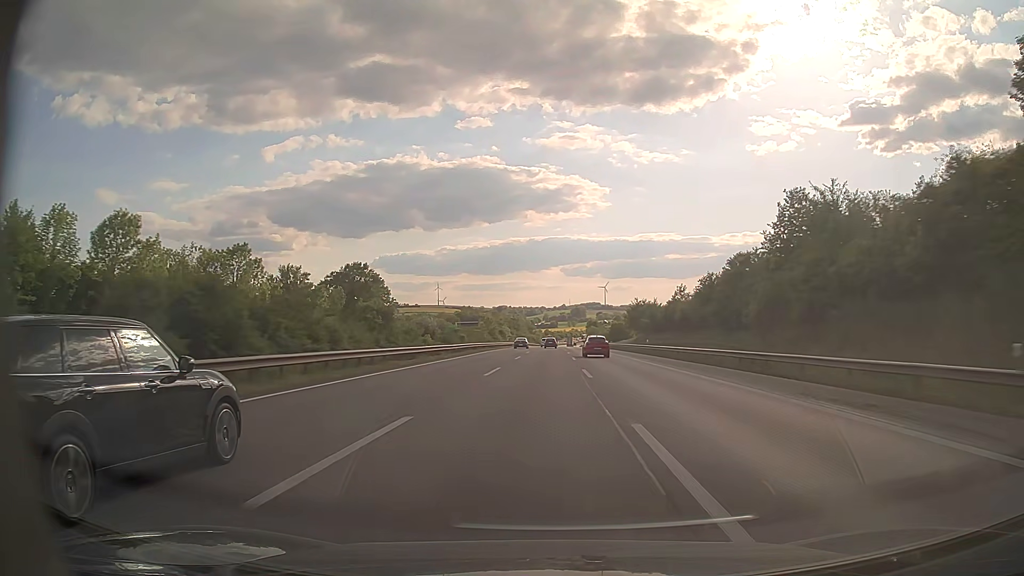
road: motorway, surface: asphalt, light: Day
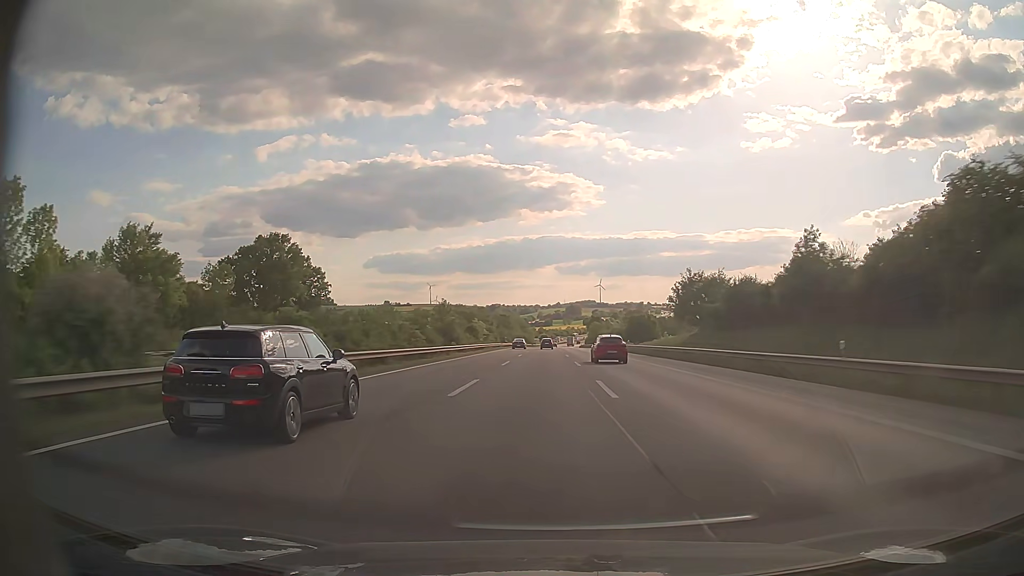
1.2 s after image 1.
(+0.3, +43.6) m; +1°
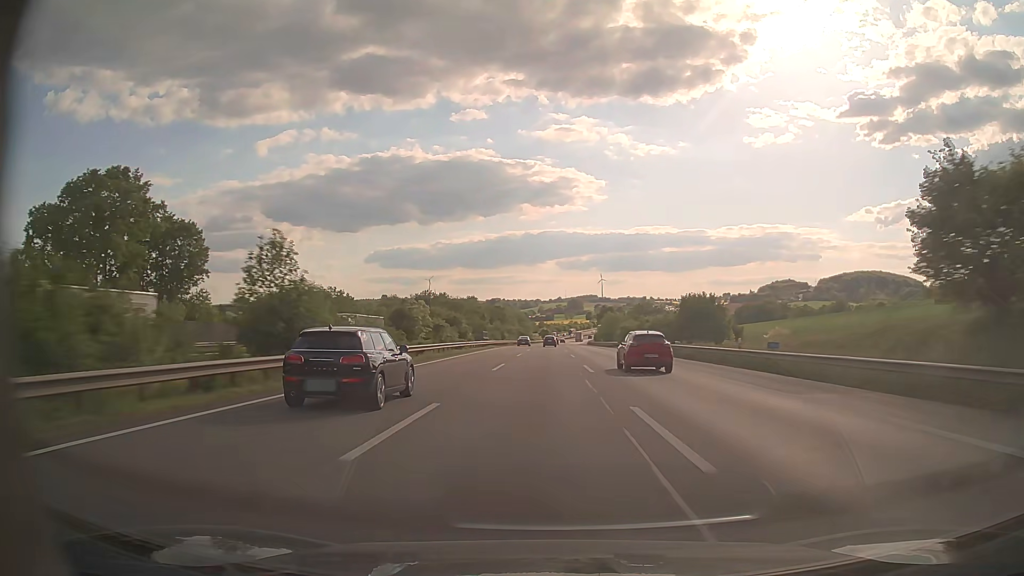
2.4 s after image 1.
(-0.1, +44.0) m; 0°
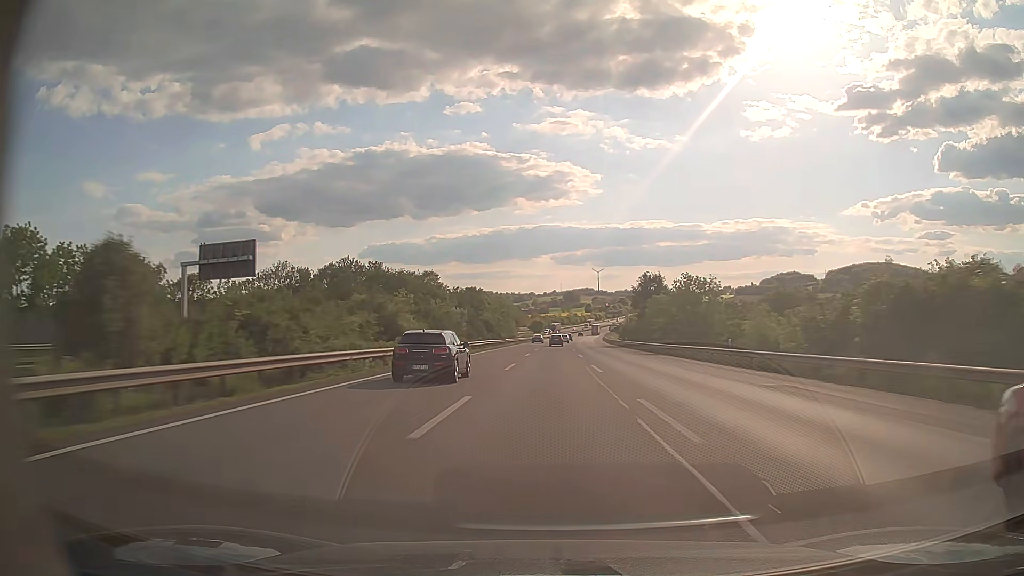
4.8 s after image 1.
(0.0, +89.0) m; 0°
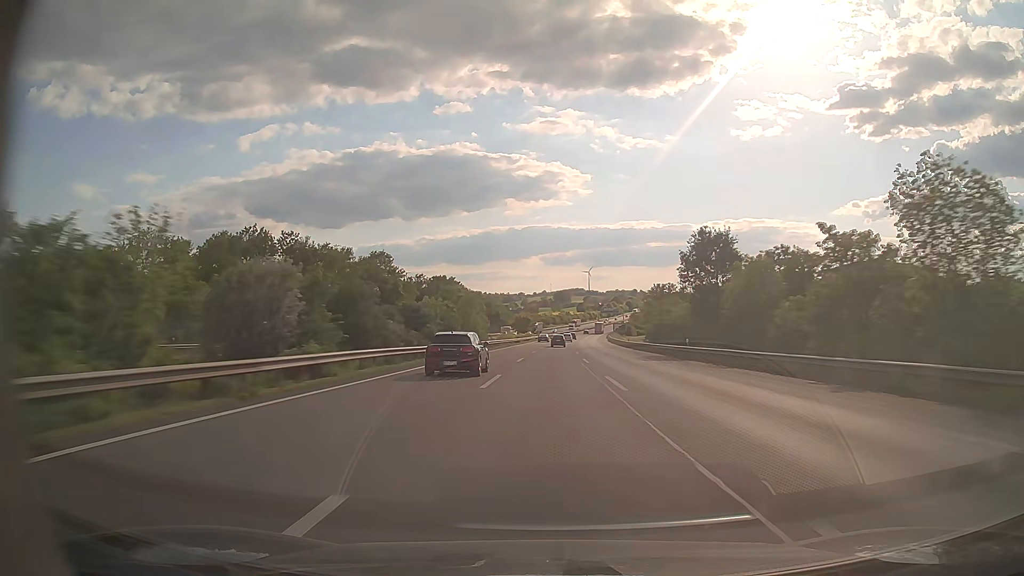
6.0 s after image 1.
(+0.3, +44.9) m; +1°
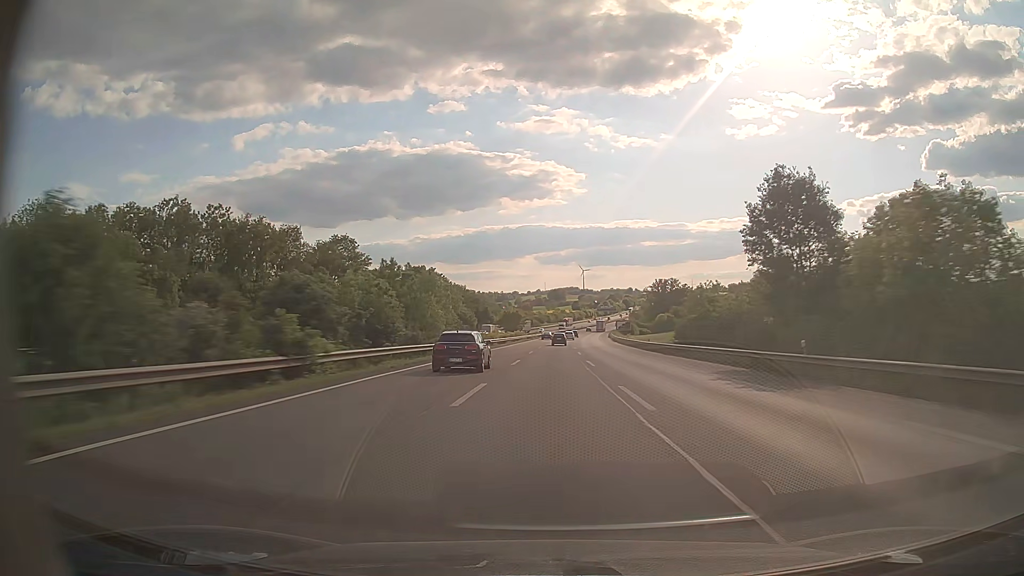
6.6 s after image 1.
(+0.1, +22.6) m; +1°
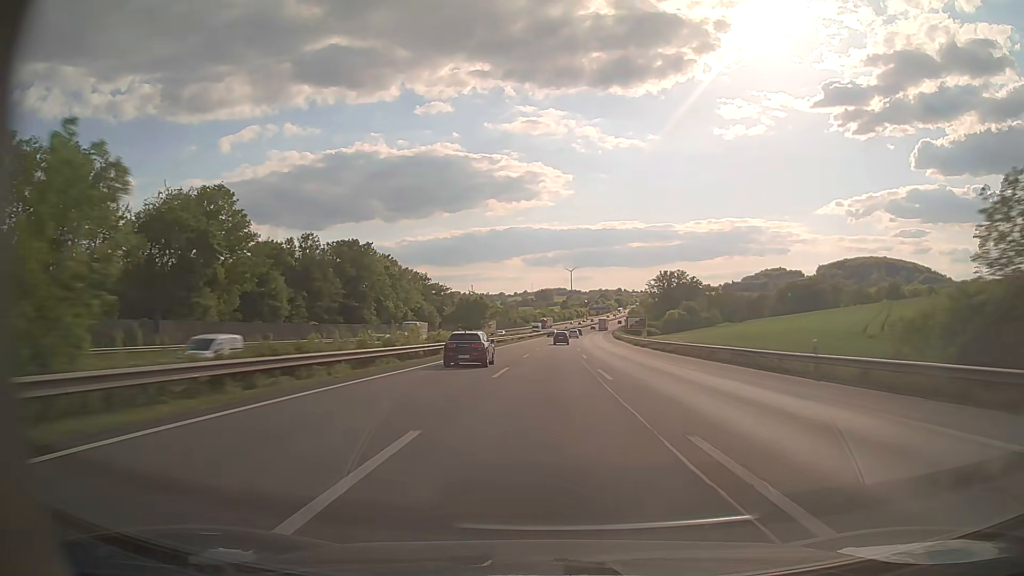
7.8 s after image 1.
(+0.4, +45.4) m; +1°
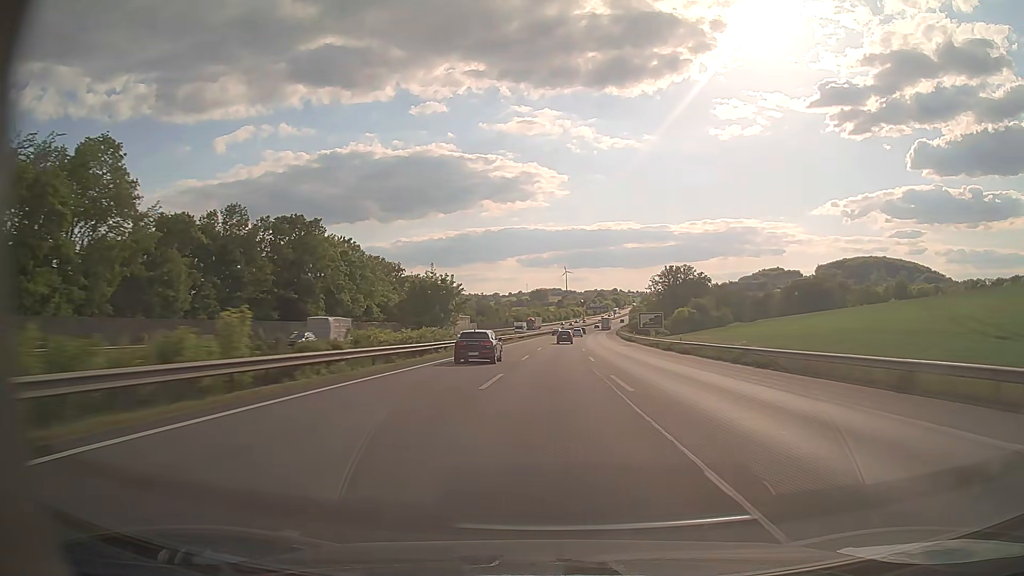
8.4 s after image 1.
(+0.1, +22.8) m; 0°
(0, +10) (0, +20) (0, +30) (0, +40) (+1, +50) (+1, +60) (+1, +70) (+2, +80) (+2, +90) (+3, +100) m
